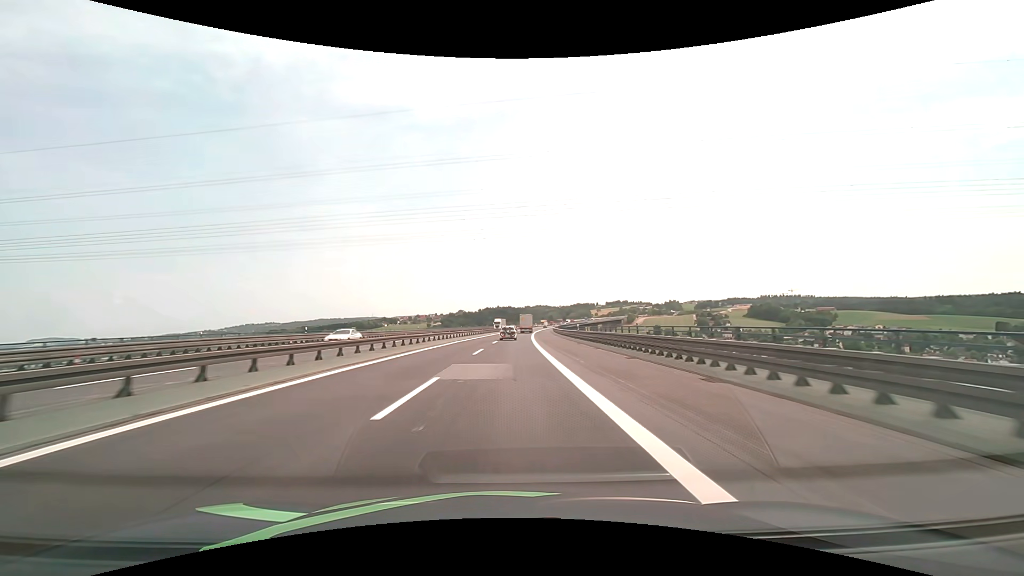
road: motorway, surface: asphalt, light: Day
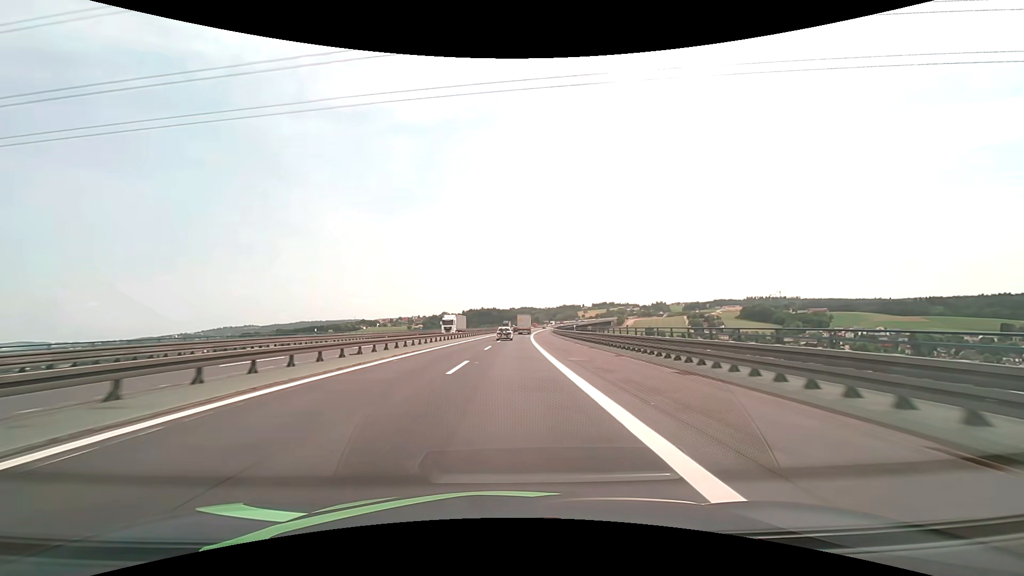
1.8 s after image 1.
(+0.8, +46.4) m; +2°
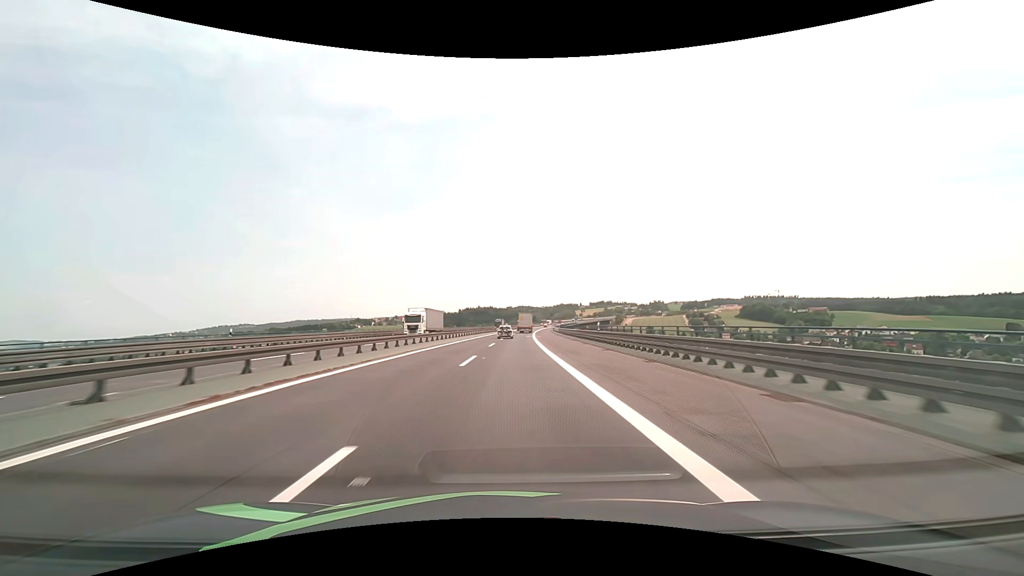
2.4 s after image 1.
(0.0, +15.5) m; 0°
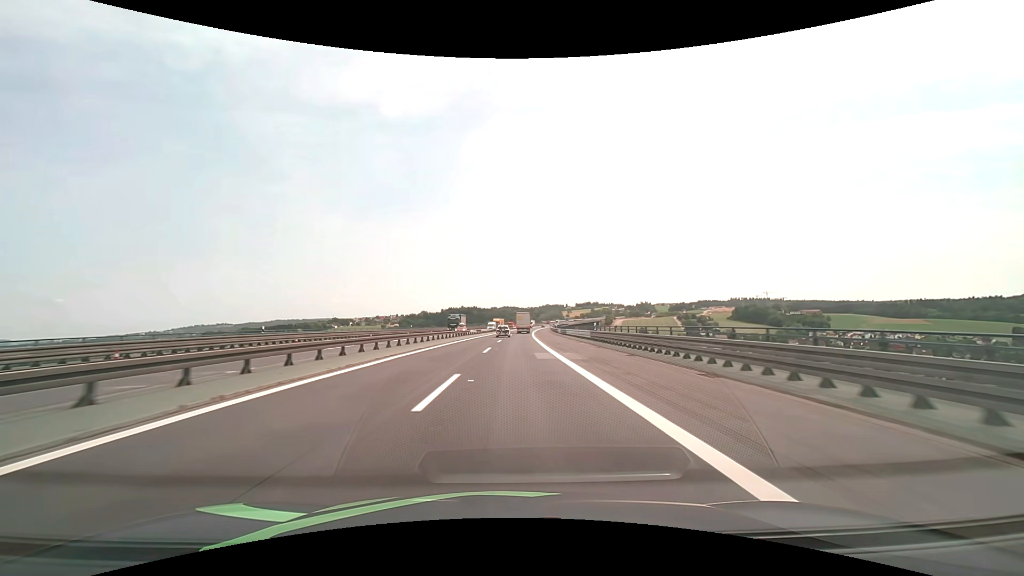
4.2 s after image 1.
(+0.4, +45.4) m; +2°
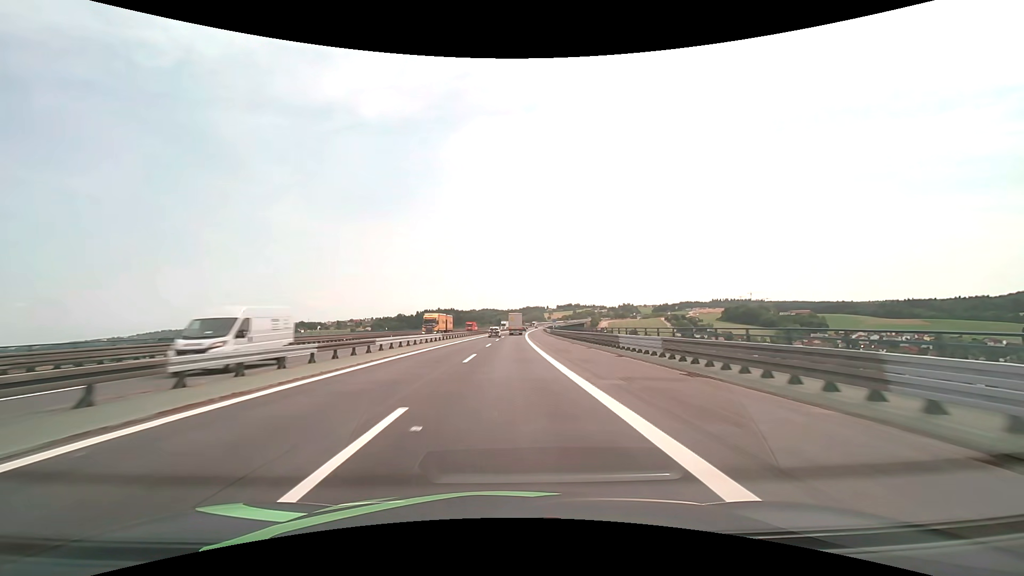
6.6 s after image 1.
(+1.4, +59.6) m; +2°
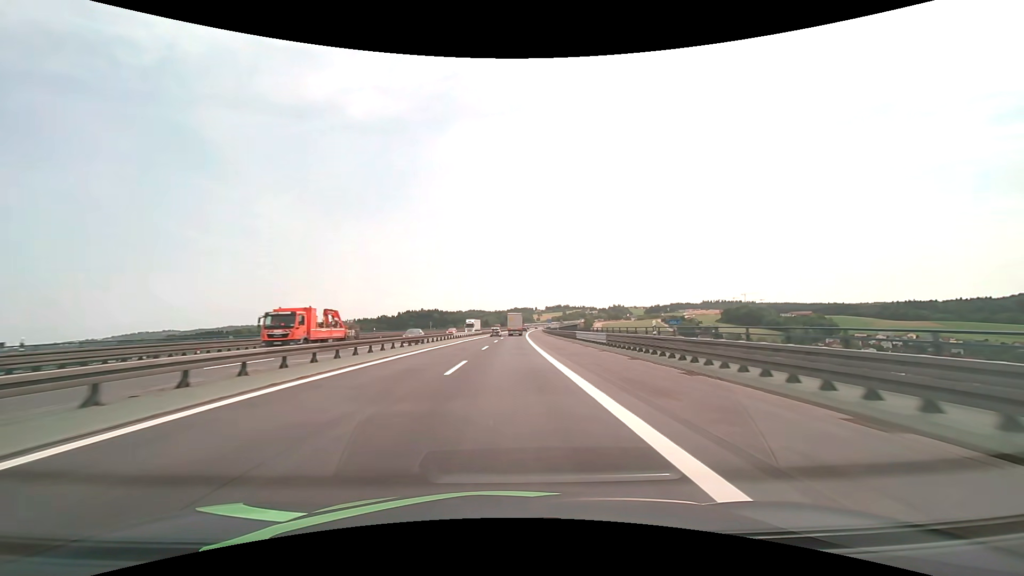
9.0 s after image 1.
(+0.6, +59.9) m; +1°
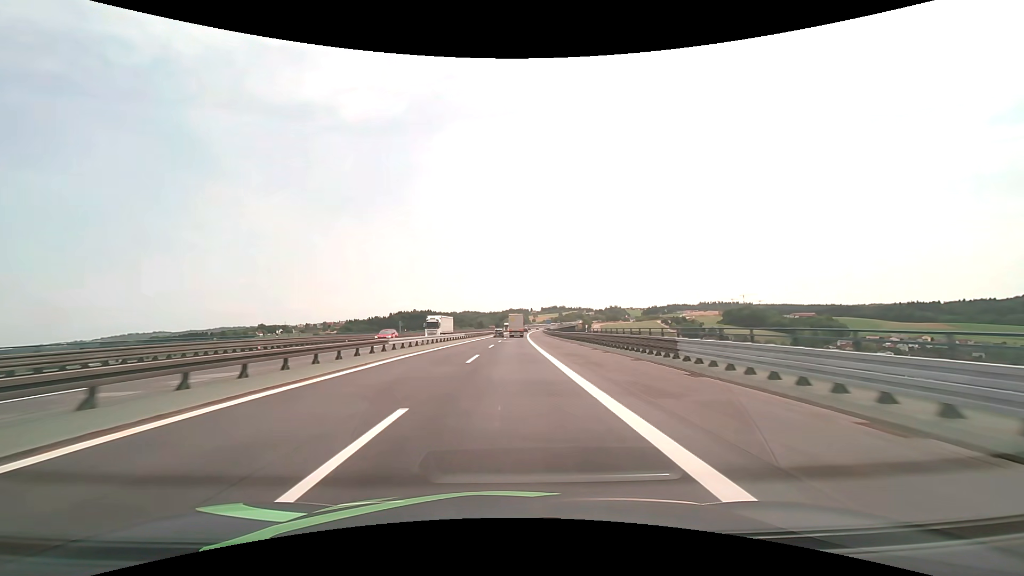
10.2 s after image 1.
(+0.1, +30.2) m; +1°
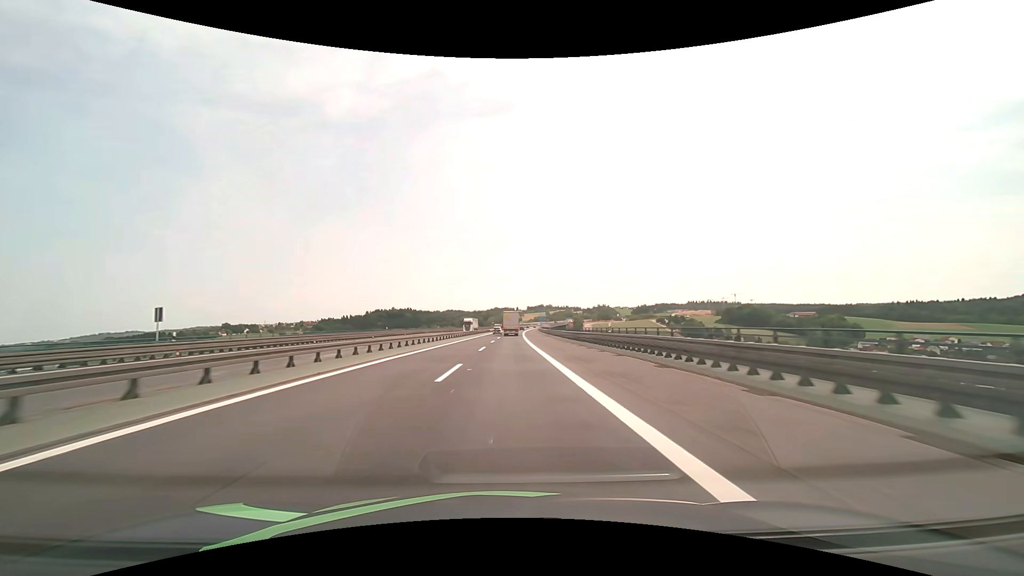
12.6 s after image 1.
(+0.9, +61.7) m; +2°
(0, +10) (0, +20) (0, +30) (0, +40) (0, +50) (0, +60) (+1, +70) (+1, +80) (+1, +90) (+1, +100) m
